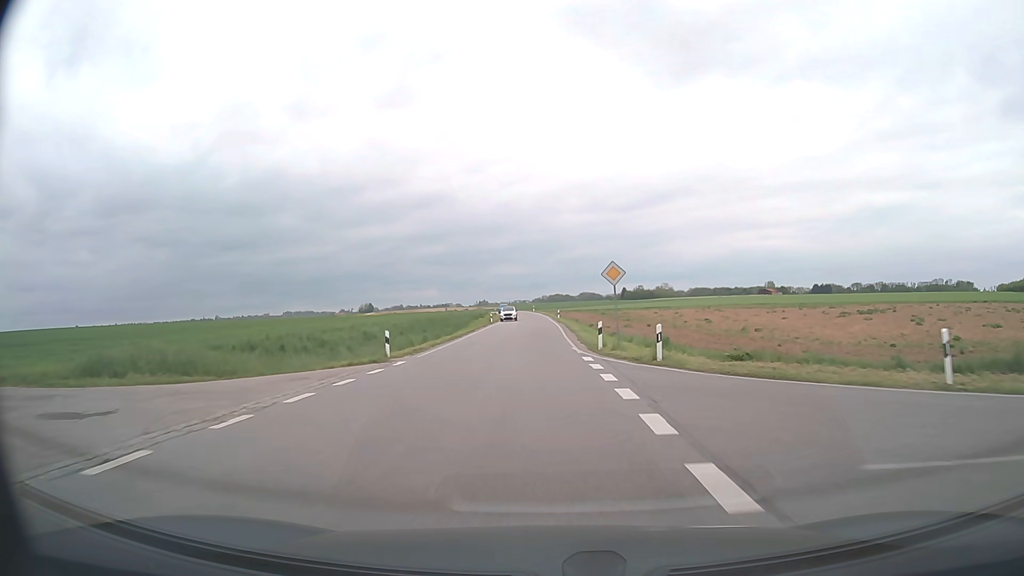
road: secondary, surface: asphalt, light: Day
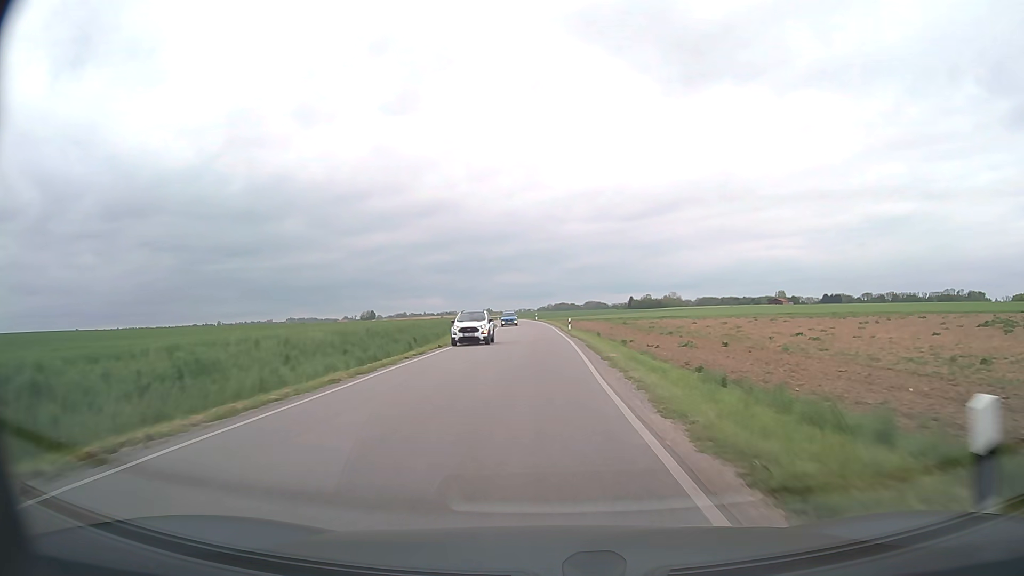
(-0.1, +20.8) m; 0°
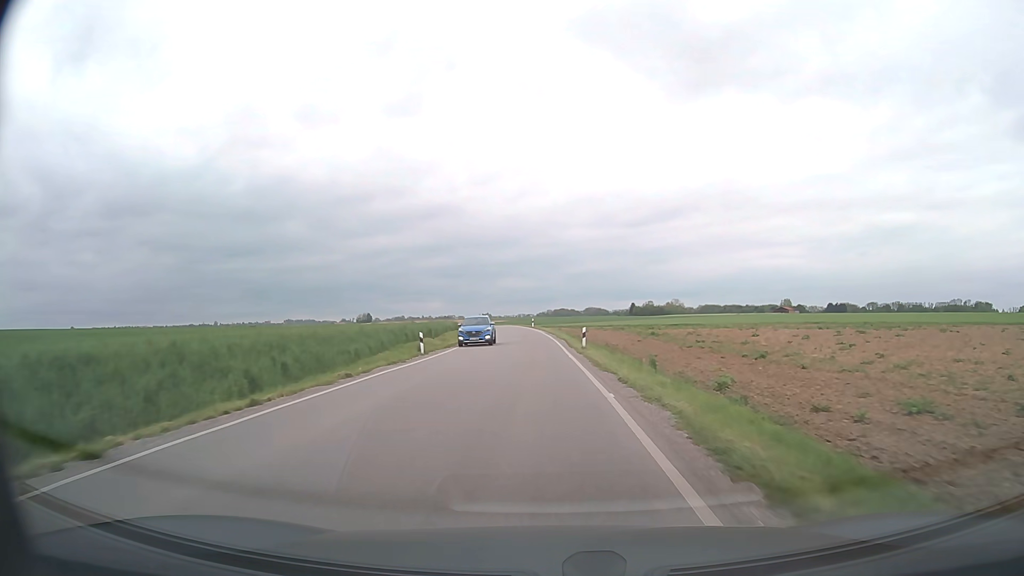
(0.0, +20.5) m; 0°
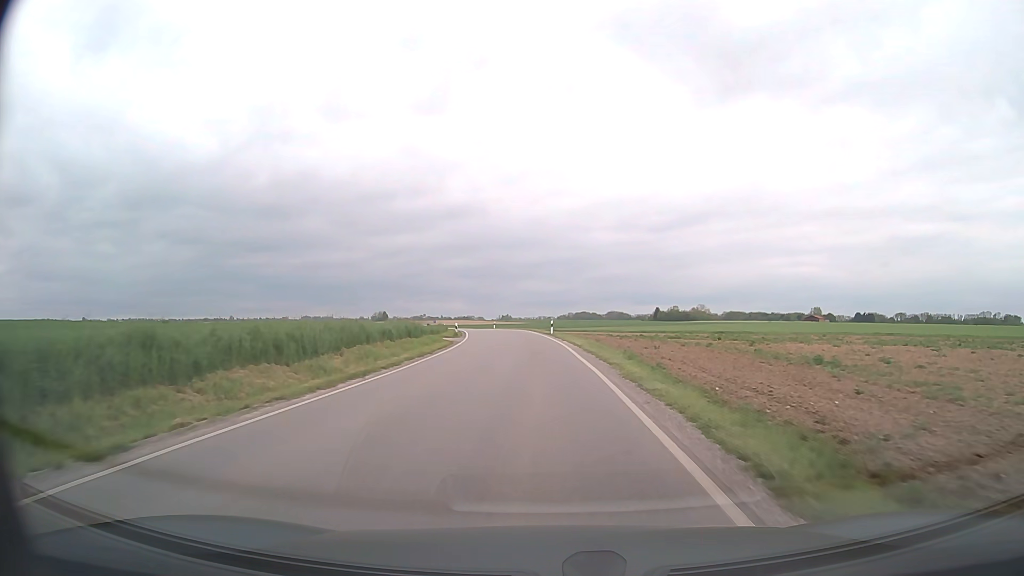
(-0.5, +30.2) m; -2°
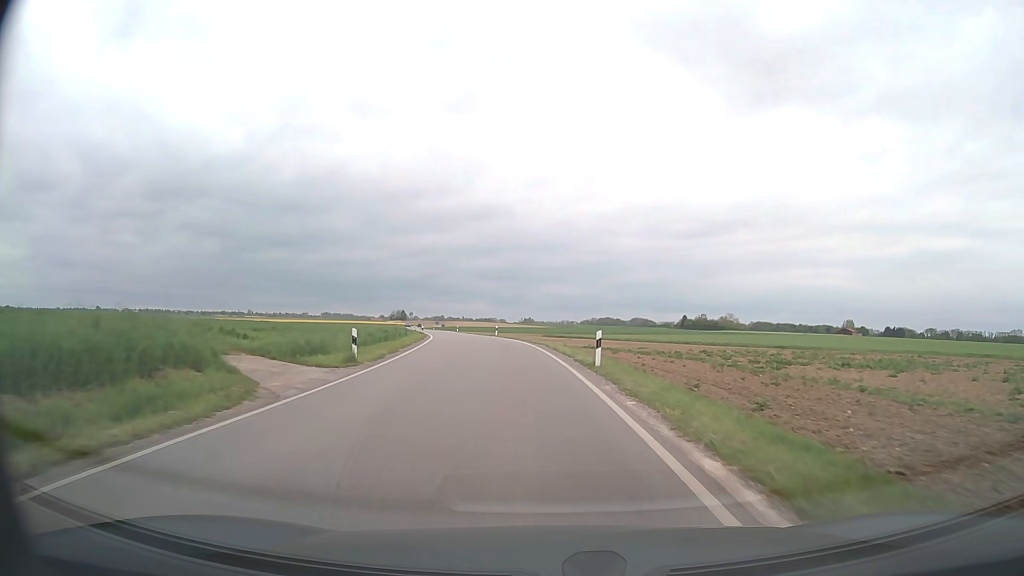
(-0.3, +29.5) m; -2°
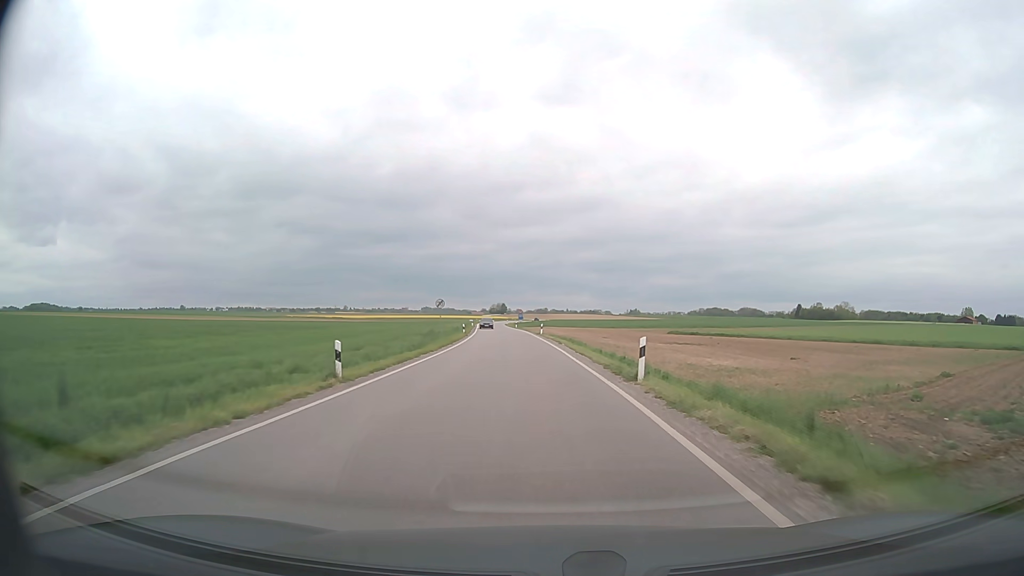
(-4.0, +46.6) m; -9°
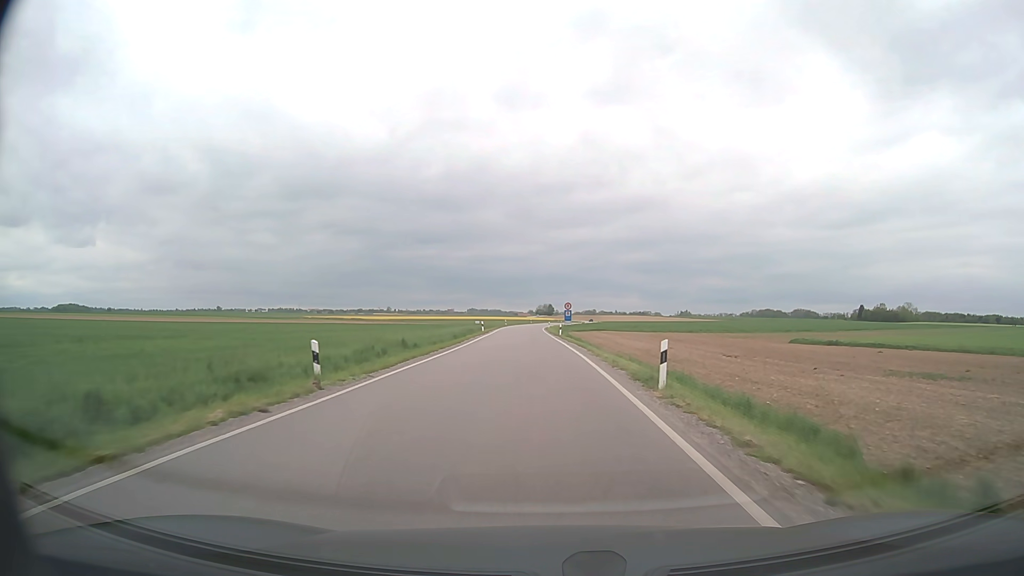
(-1.7, +46.0) m; -4°
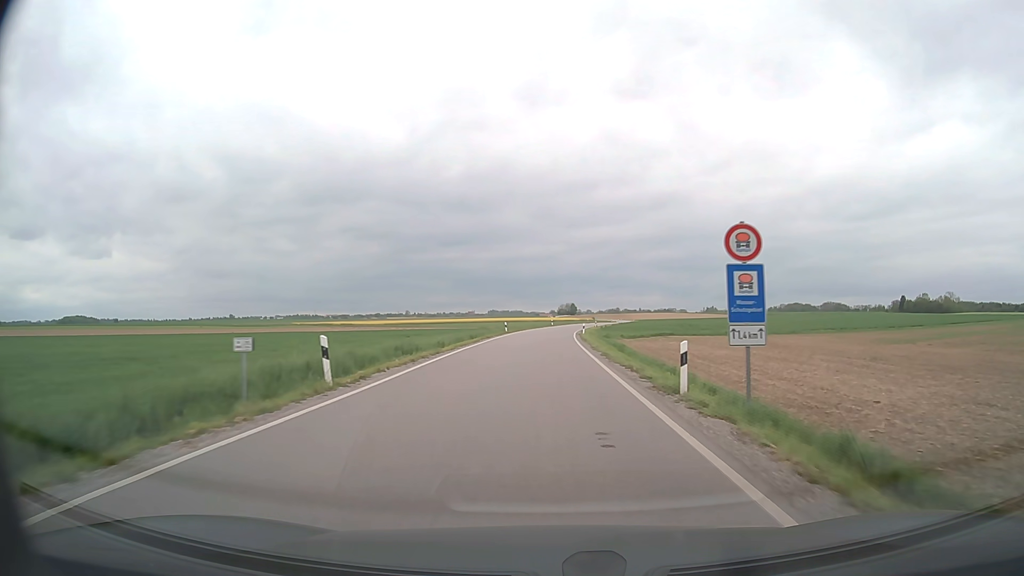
(-0.8, +47.3) m; -2°
(0, +10) (0, +20) (0, +30) (0, +40) (0, +50) (+1, +60) (+1, +70) (+2, +80) (+3, +90) (+4, +100) m
